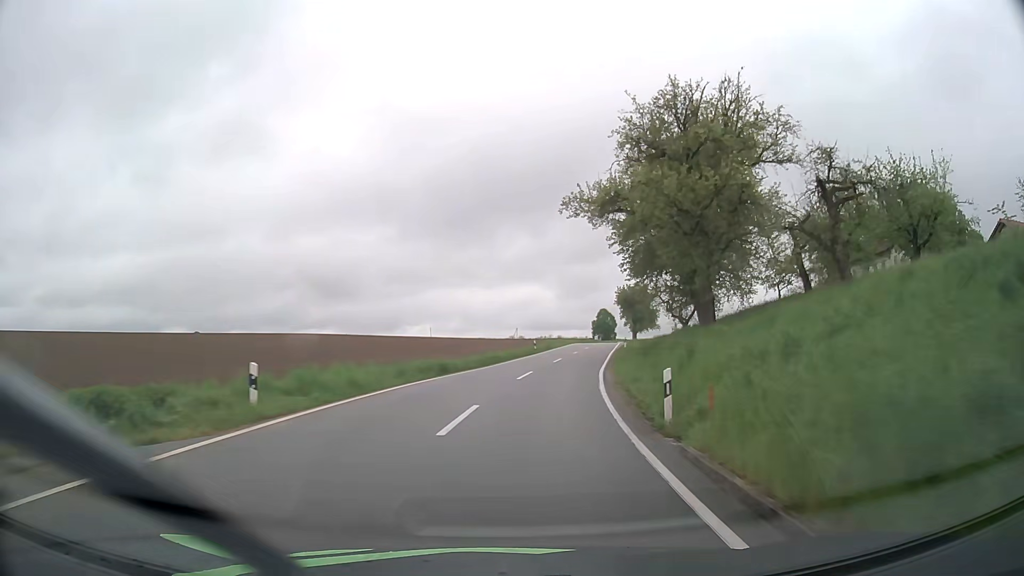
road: tertiary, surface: asphalt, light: Day
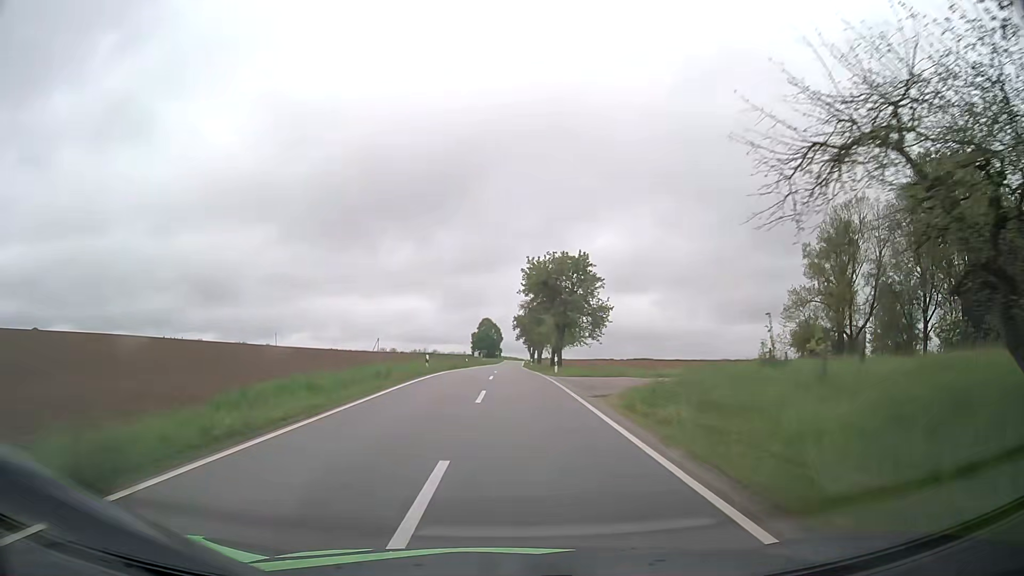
(+6.4, +52.9) m; +10°
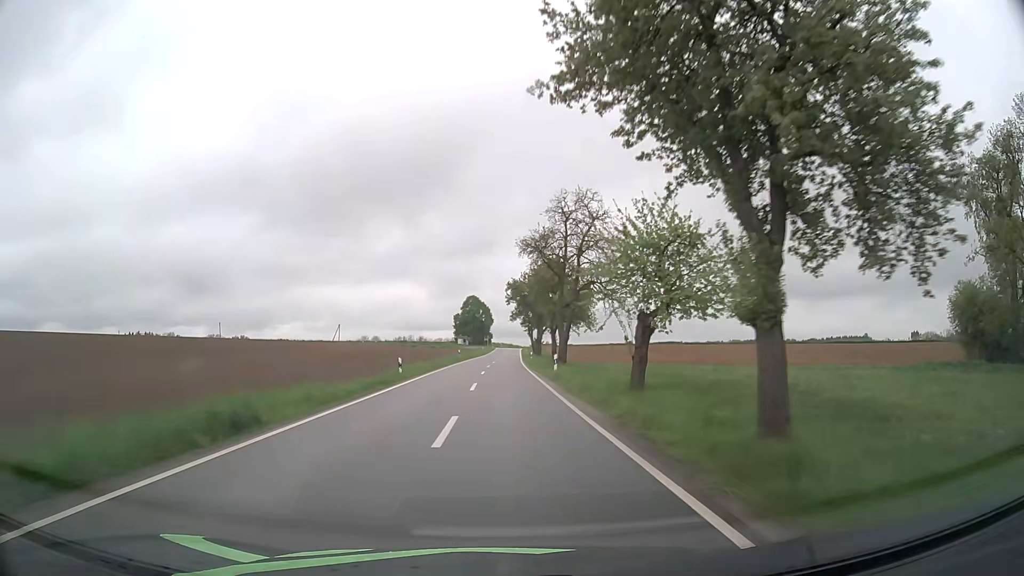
(+0.4, +42.7) m; +1°
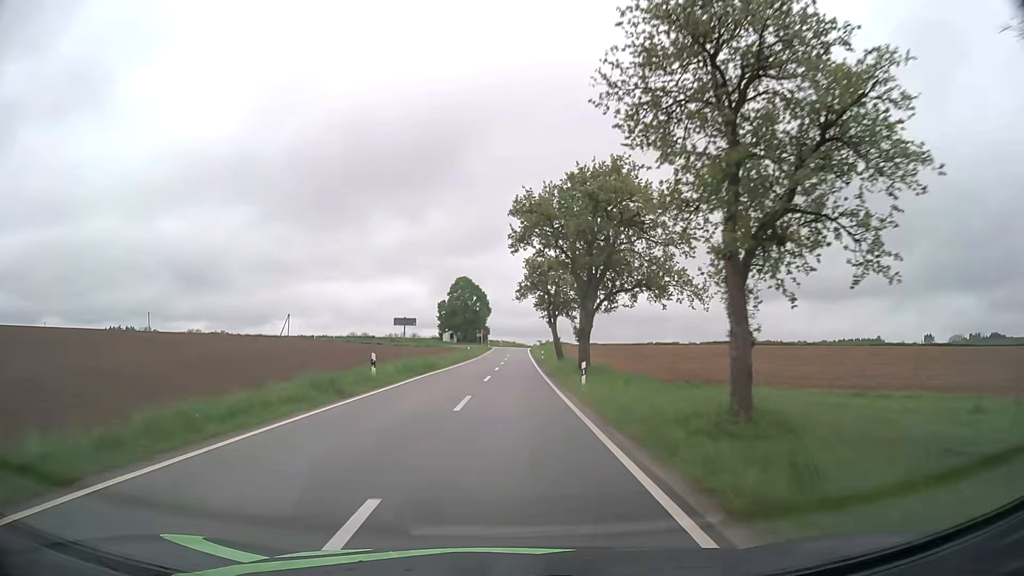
(-0.1, +43.3) m; 0°
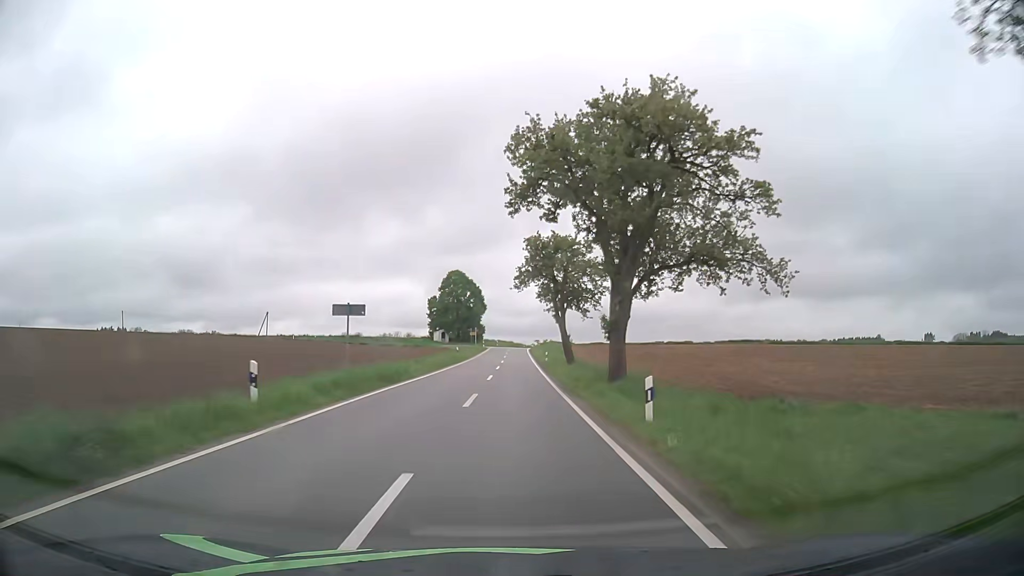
(0.0, +10.8) m; 0°
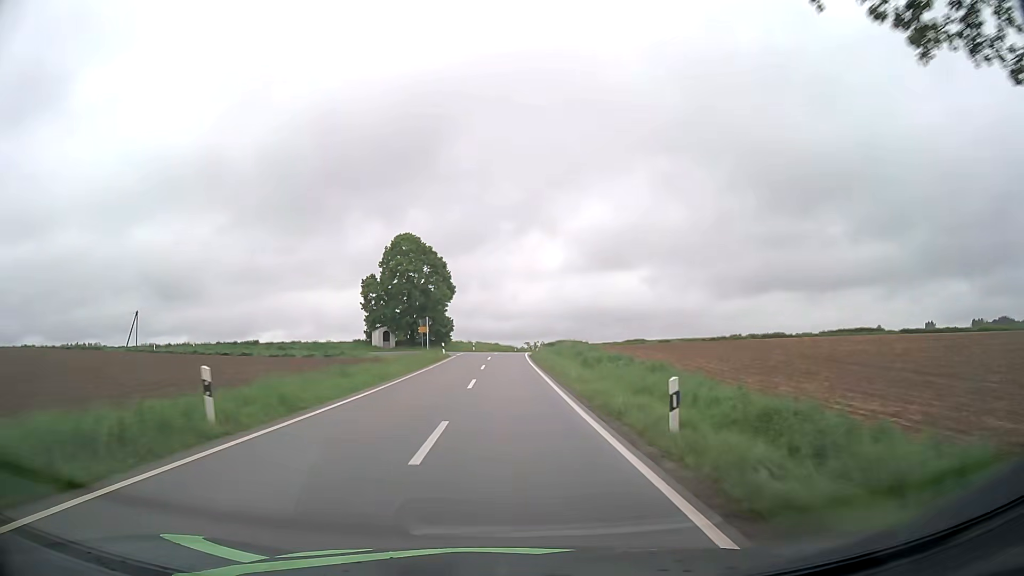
(+0.6, +43.2) m; +1°
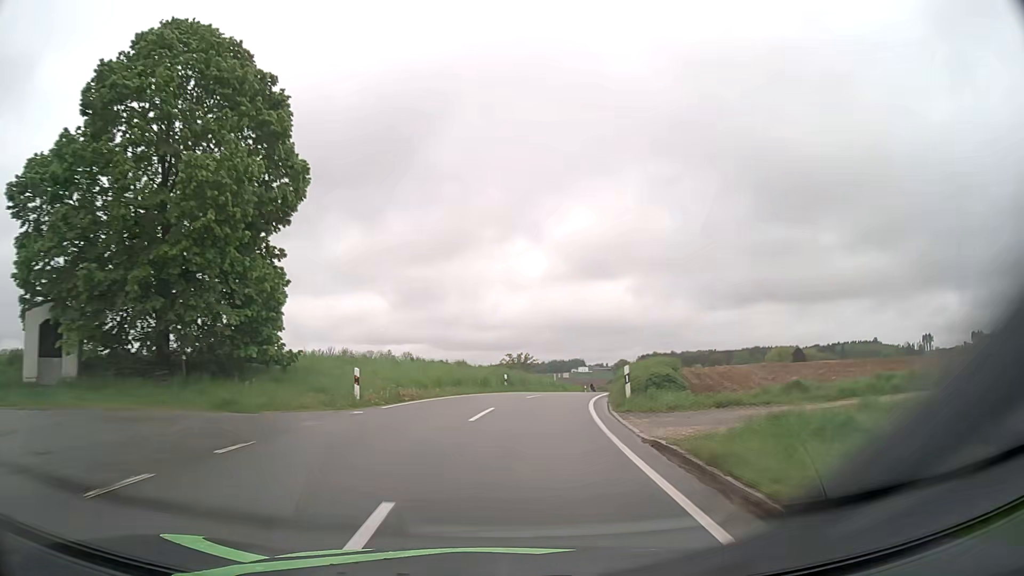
(0.0, +53.5) m; +2°
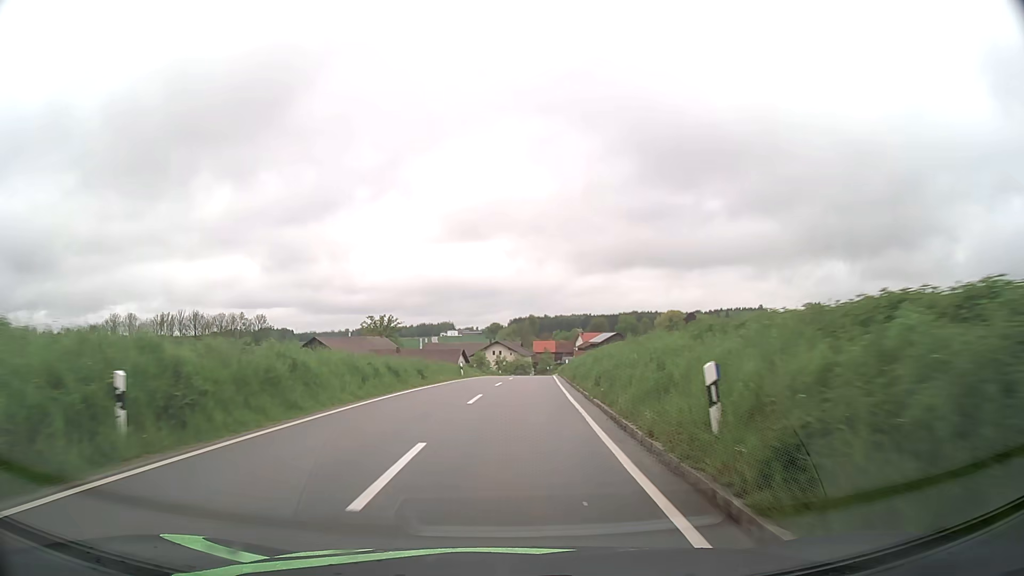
(+3.2, +32.0) m; +11°
(0, +10) (+1, +20) (+1, +30) (+1, +40) (+2, +50) (+3, +60) (+3, +70) (+4, +80) (+5, +90) (+6, +100) m
